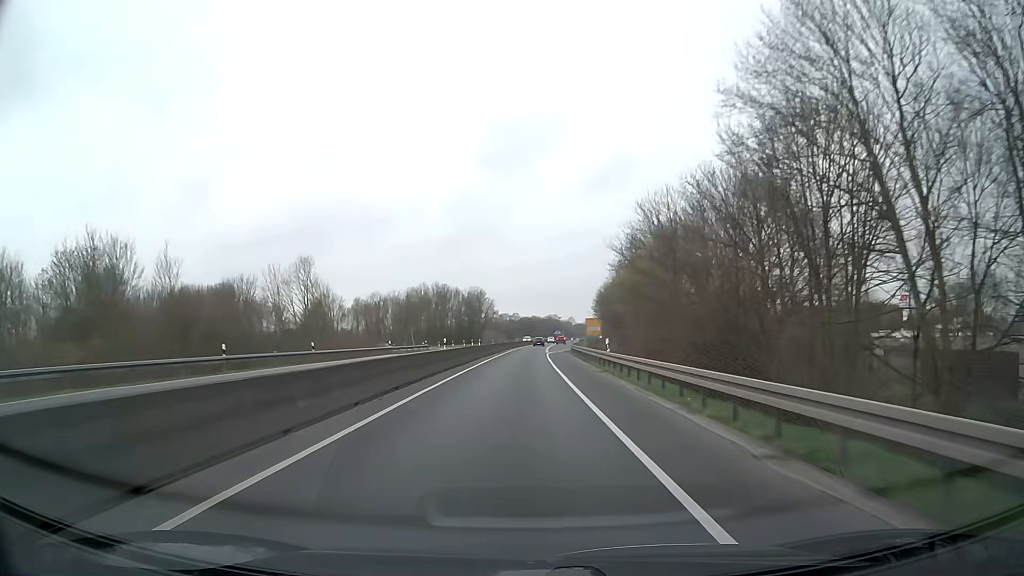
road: trunk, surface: asphalt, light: Day
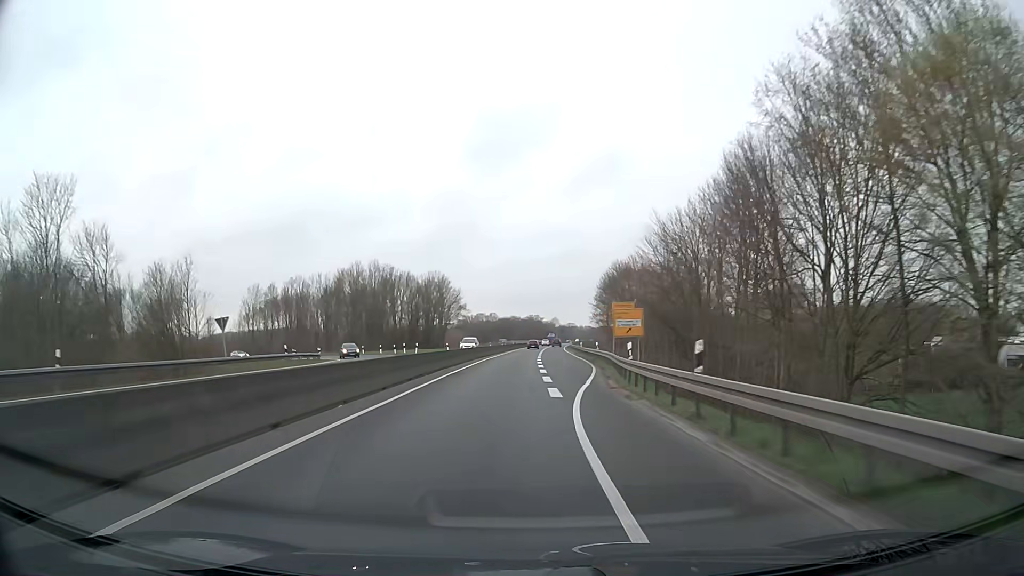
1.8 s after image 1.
(+0.5, +47.6) m; +2°
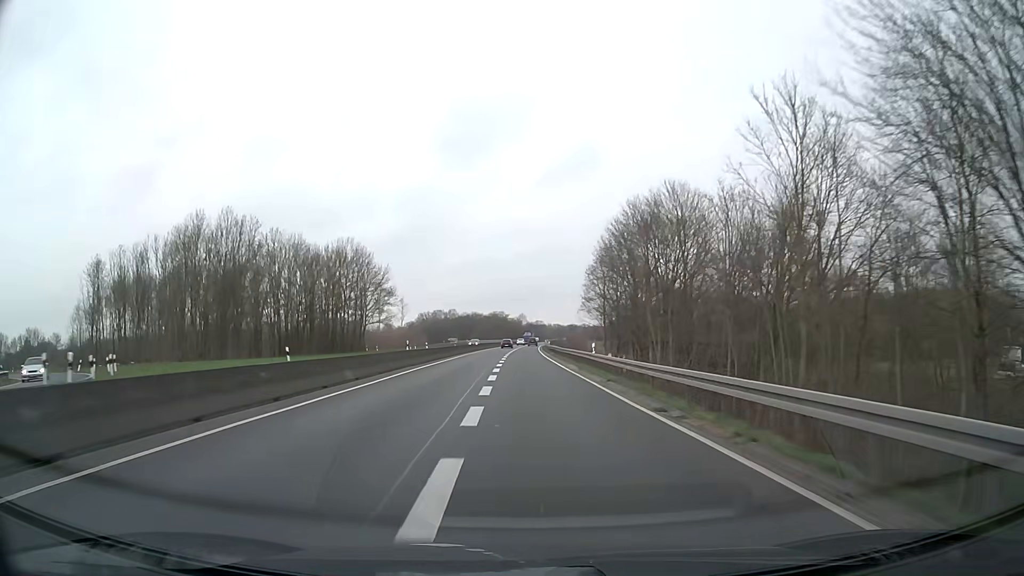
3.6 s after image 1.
(+1.4, +47.6) m; +3°
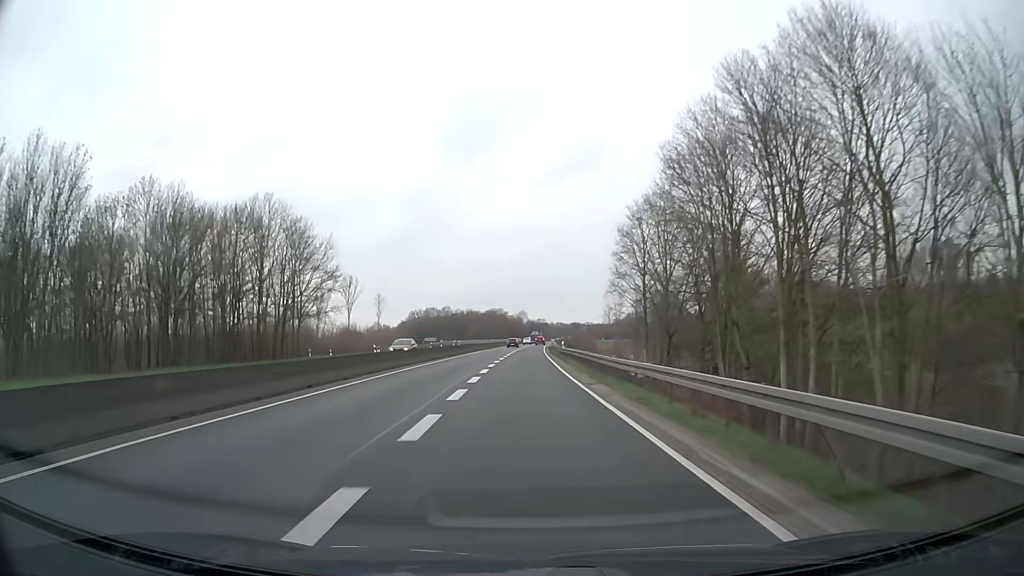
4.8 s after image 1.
(0.0, +31.7) m; 0°
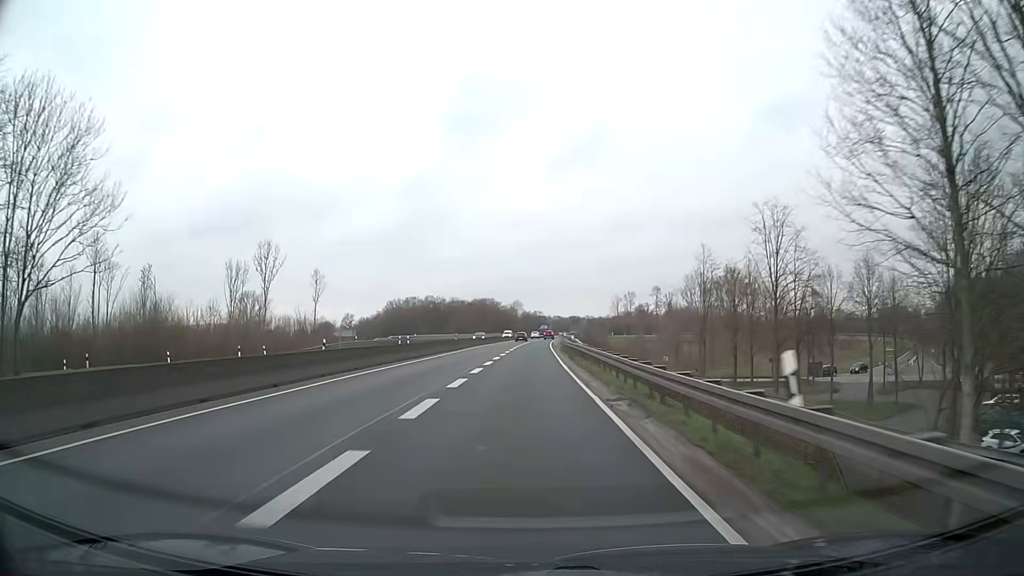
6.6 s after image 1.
(0.0, +46.3) m; 0°
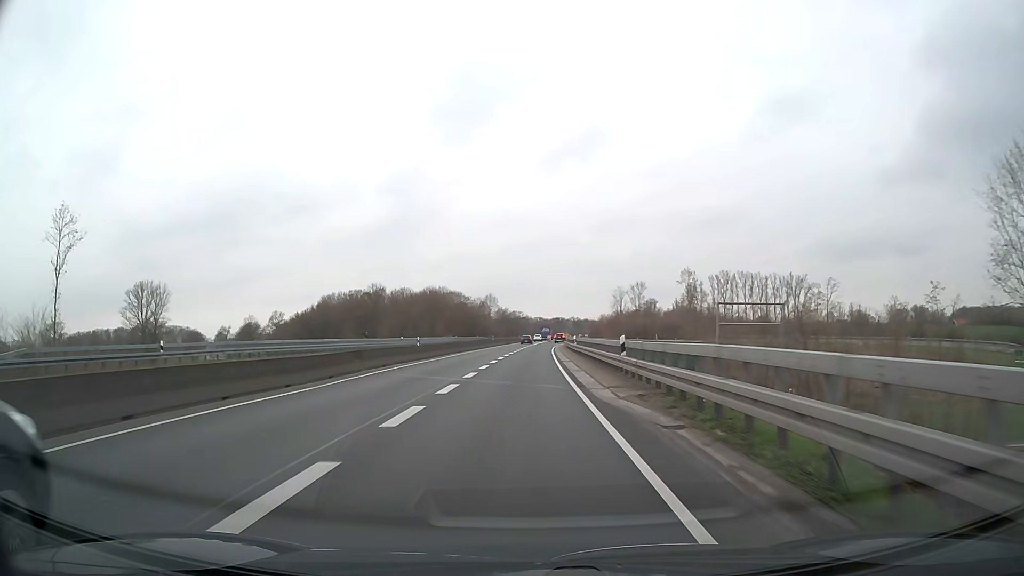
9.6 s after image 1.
(+0.8, +65.9) m; +2°
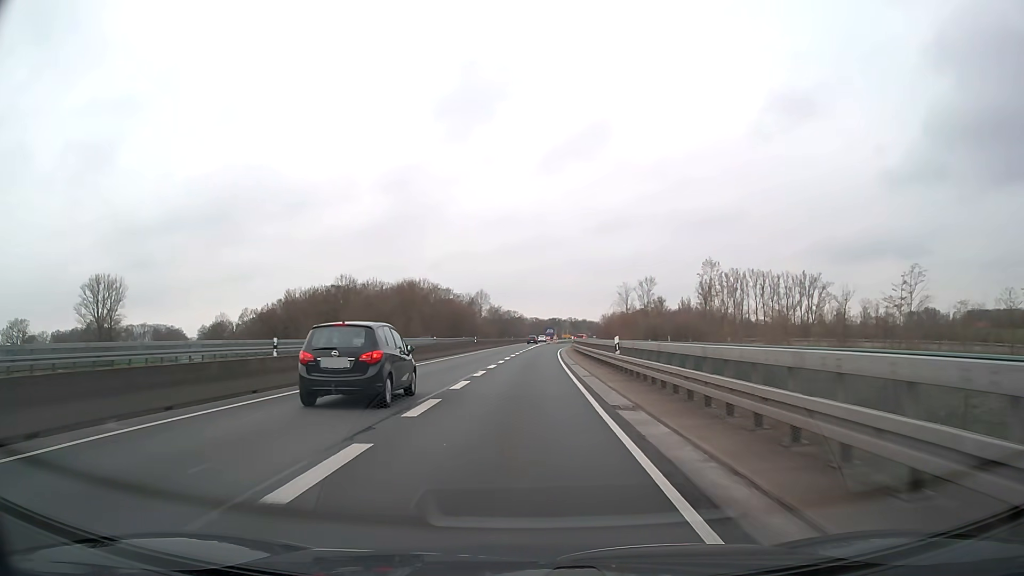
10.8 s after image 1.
(+0.1, +22.5) m; 0°
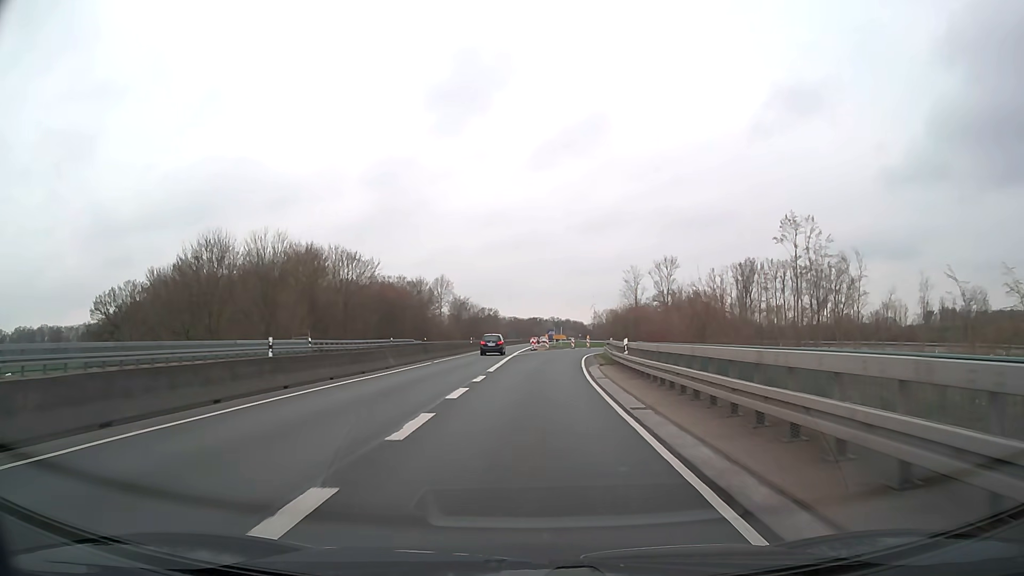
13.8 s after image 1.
(+0.7, +50.2) m; +2°
(0, +10) (0, +20) (0, +30) (+1, +40) (+2, +50) (+3, +60) (+5, +70) (+8, +79) (+12, +88) (+17, +97) m
